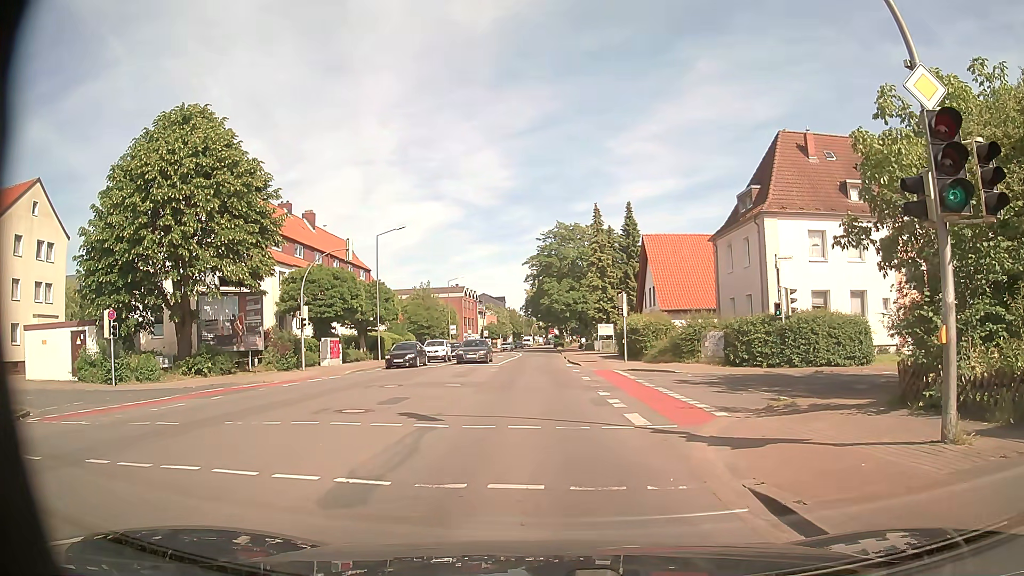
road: secondary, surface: asphalt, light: Day
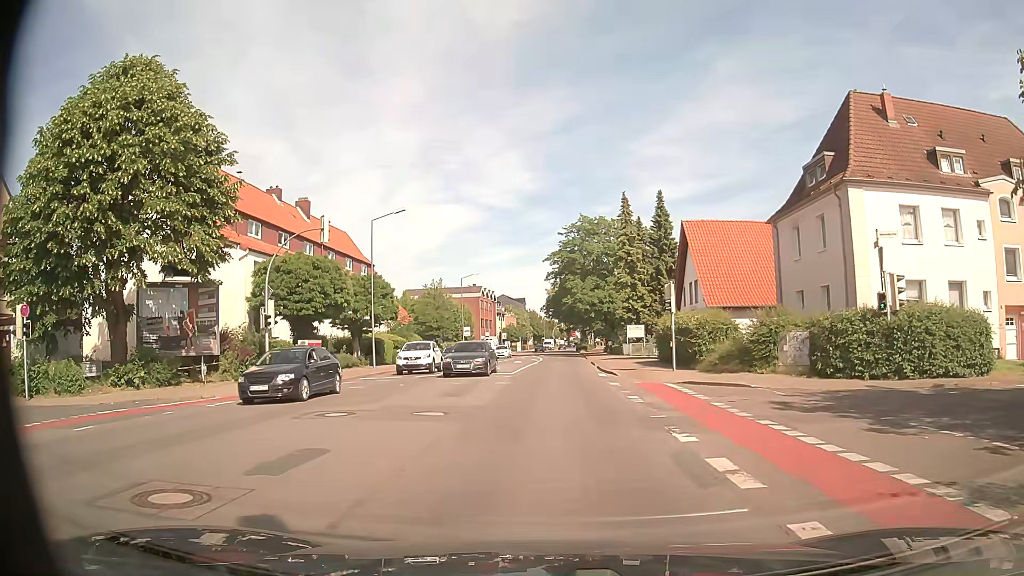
(-0.3, +7.8) m; -3°
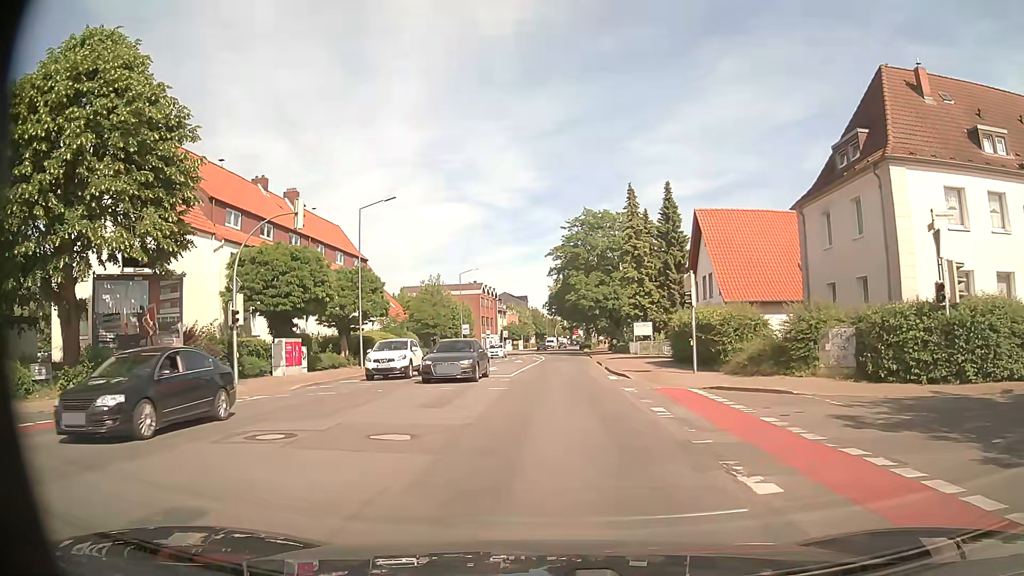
(0.0, +3.4) m; -1°
(0, +10) (0, +20) (0, +30) (+1, +40) (+1, +50) (+2, +60) (+2, +70) (+2, +80) (+2, +90) (+3, +100) m
